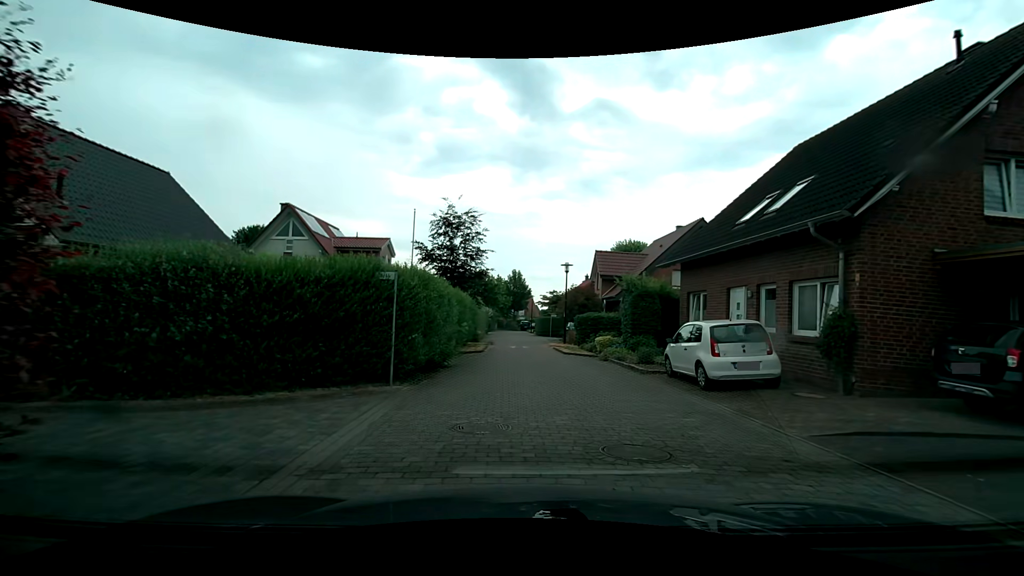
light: Day
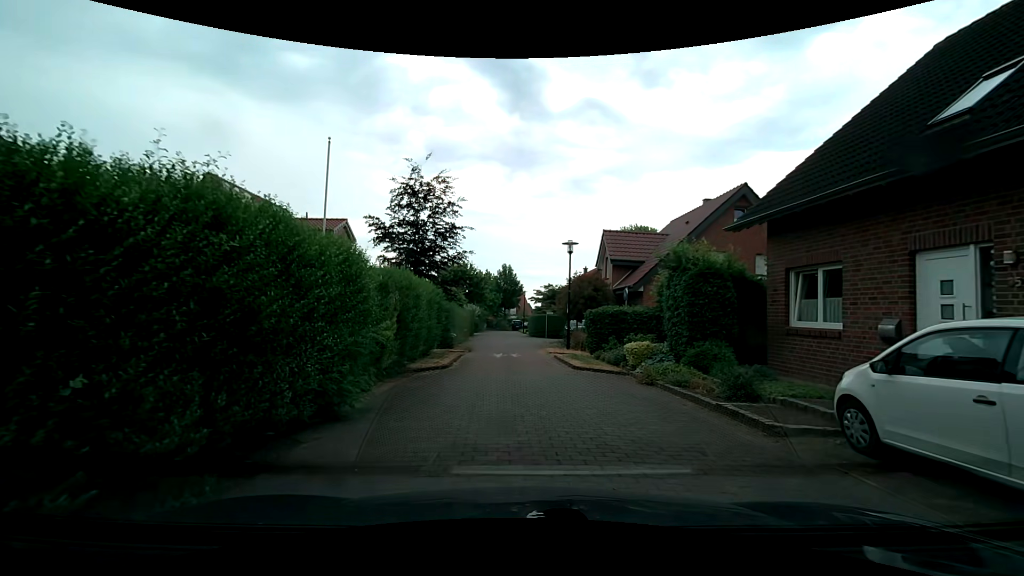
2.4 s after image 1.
(0.0, +7.9) m; 0°
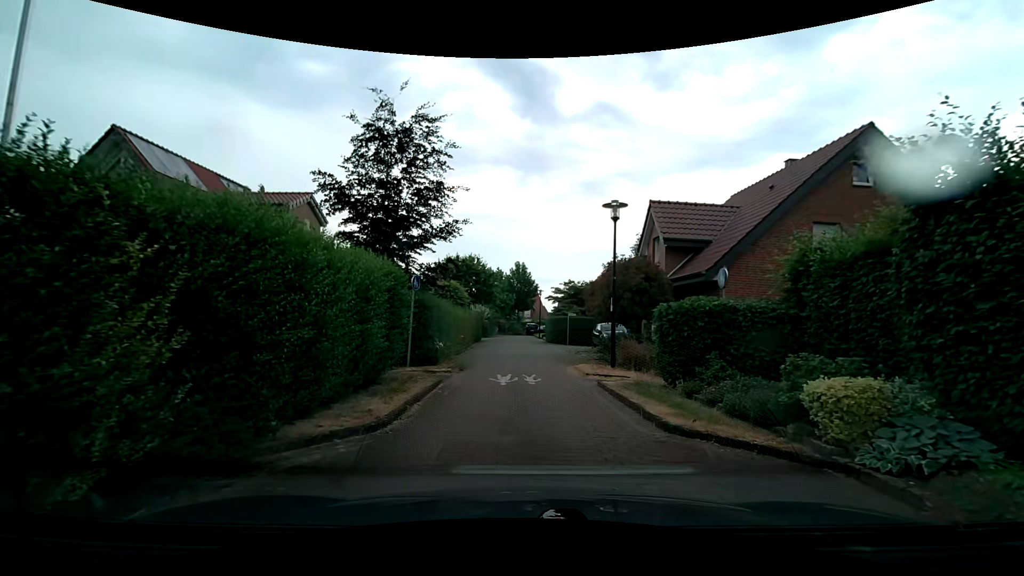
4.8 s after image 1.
(-0.2, +7.9) m; -1°
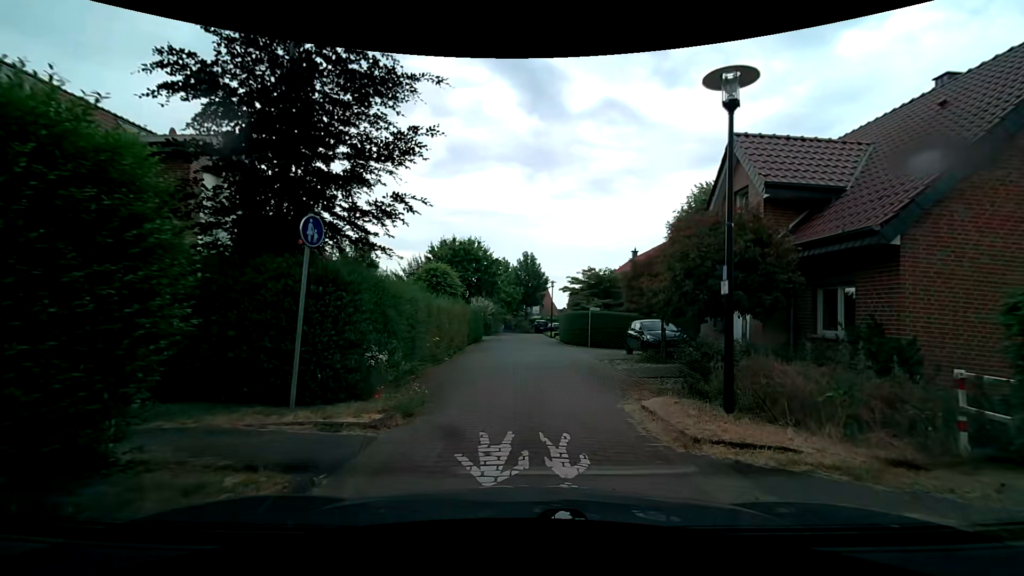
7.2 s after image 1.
(-0.1, +7.7) m; 0°
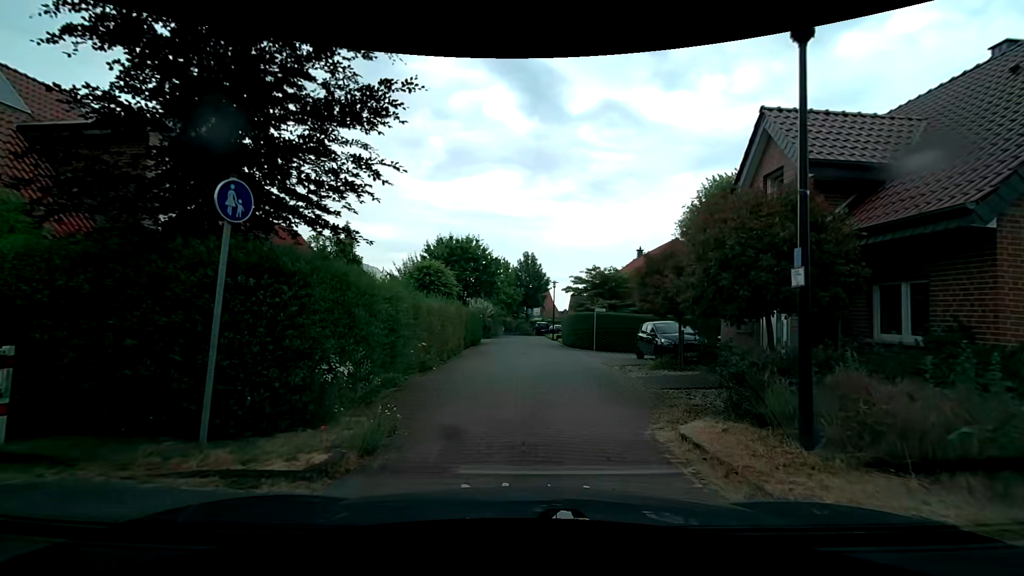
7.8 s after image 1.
(0.0, +1.9) m; -1°
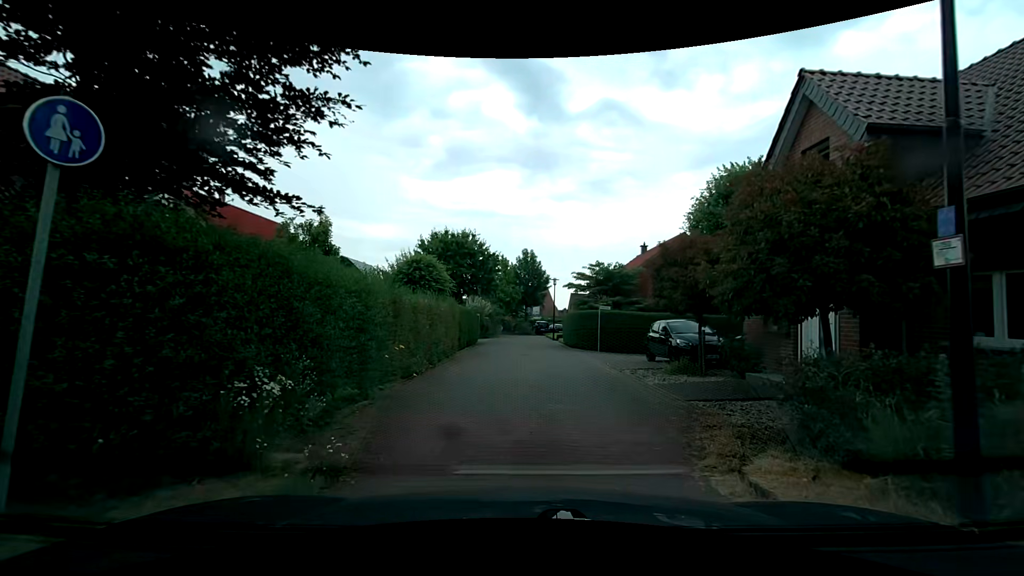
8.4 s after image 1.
(0.0, +1.8) m; 0°
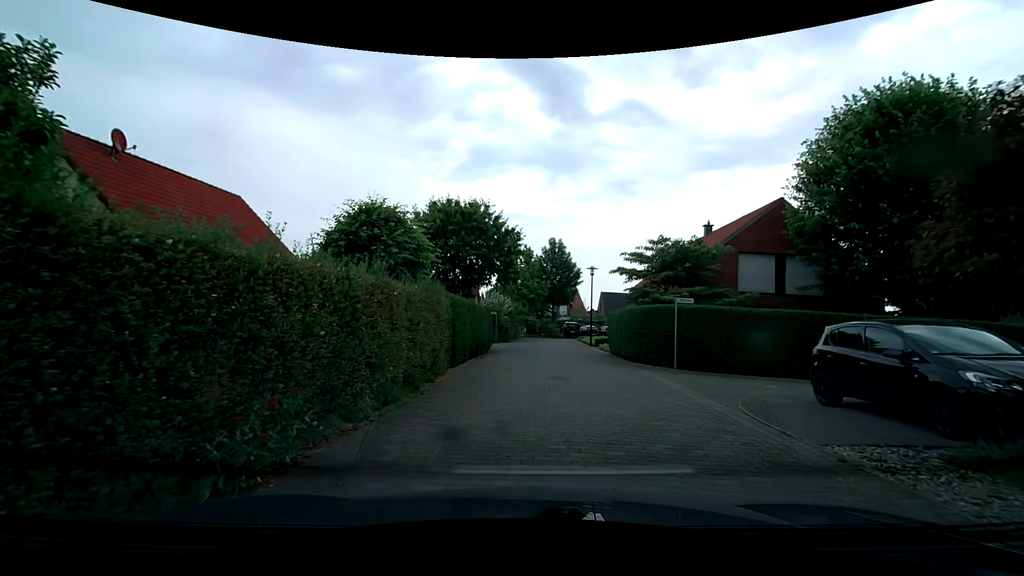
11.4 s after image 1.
(-0.3, +9.1) m; -4°
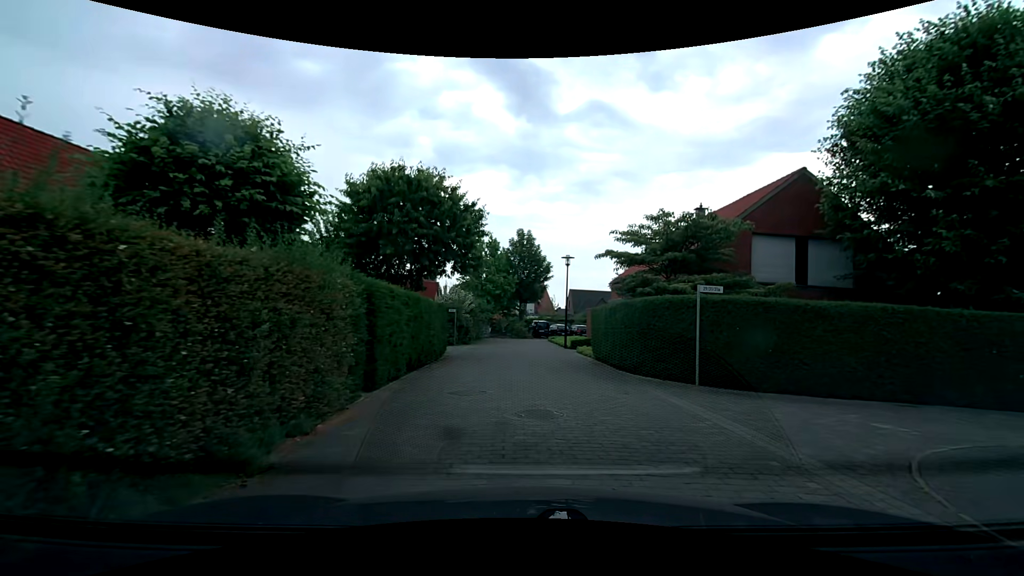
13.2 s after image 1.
(+0.1, +5.1) m; +5°
